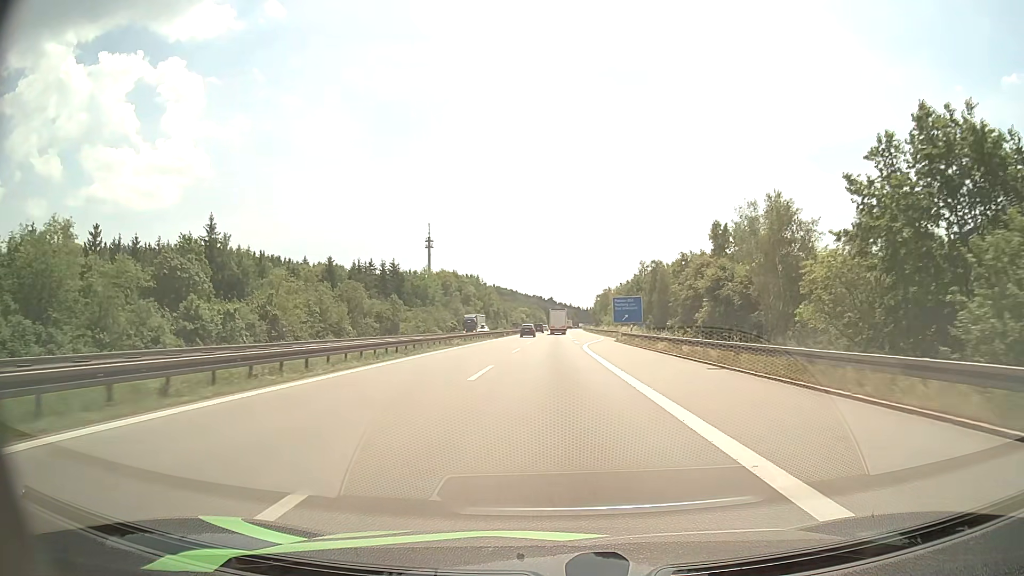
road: motorway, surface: asphalt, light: Day
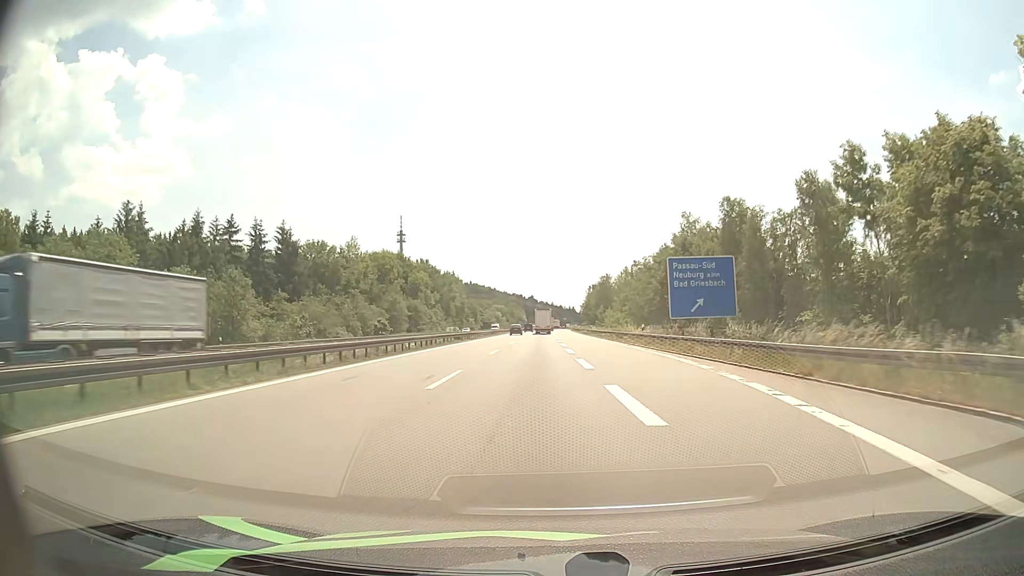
(+0.6, +56.2) m; +1°
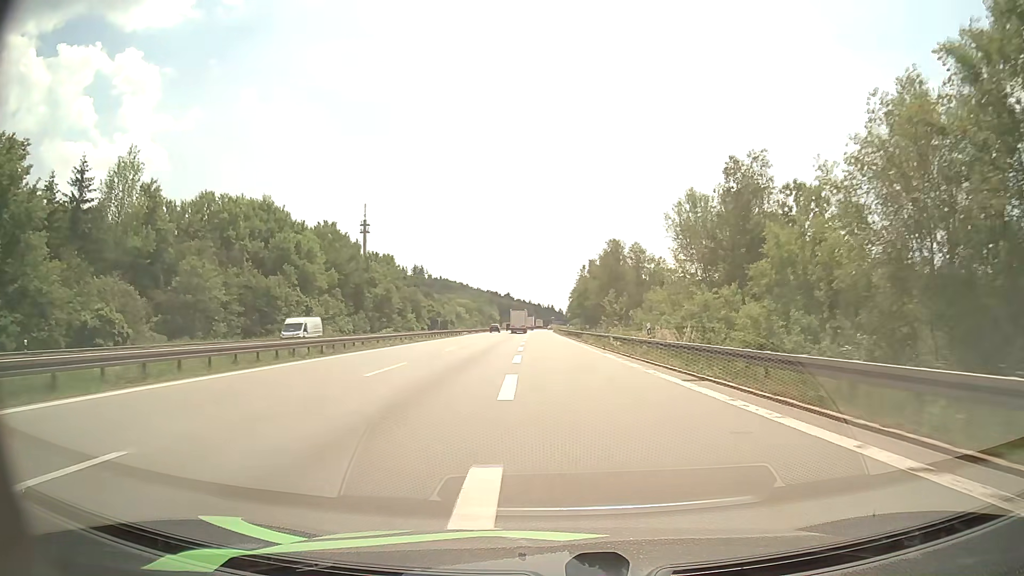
(+1.2, +68.4) m; +2°
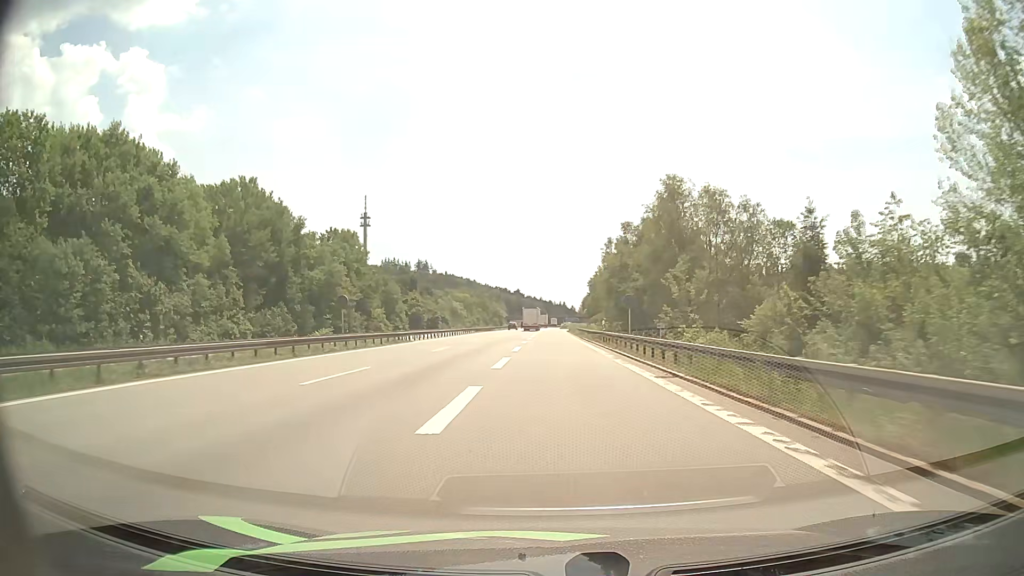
(-0.2, +39.4) m; -1°
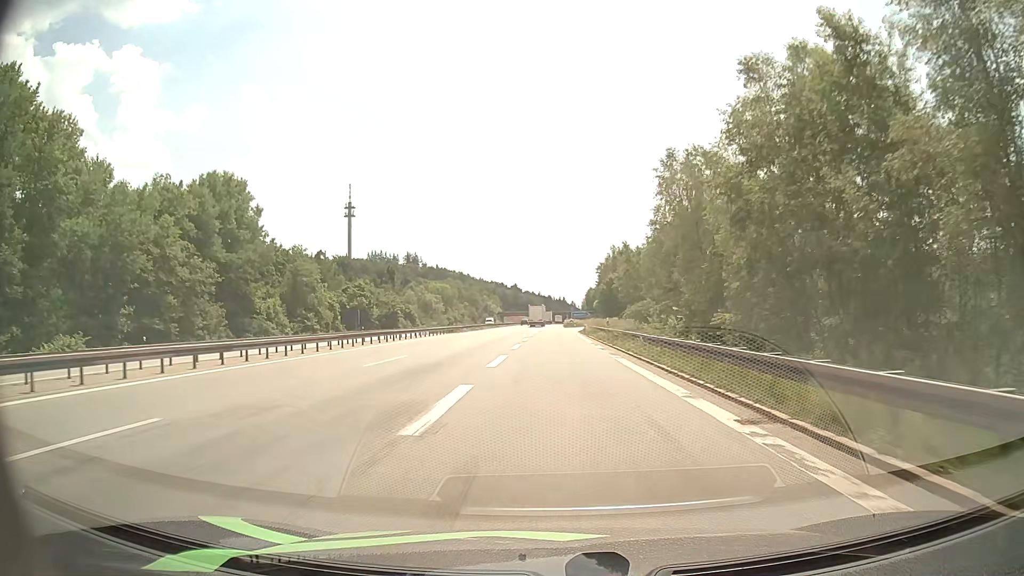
(0.0, +47.5) m; 0°
(0, +10) (0, +20) (0, +30) (0, +40) (0, +50) (0, +60) (0, +70) (+1, +80) (+2, +90) (+4, +100) m
